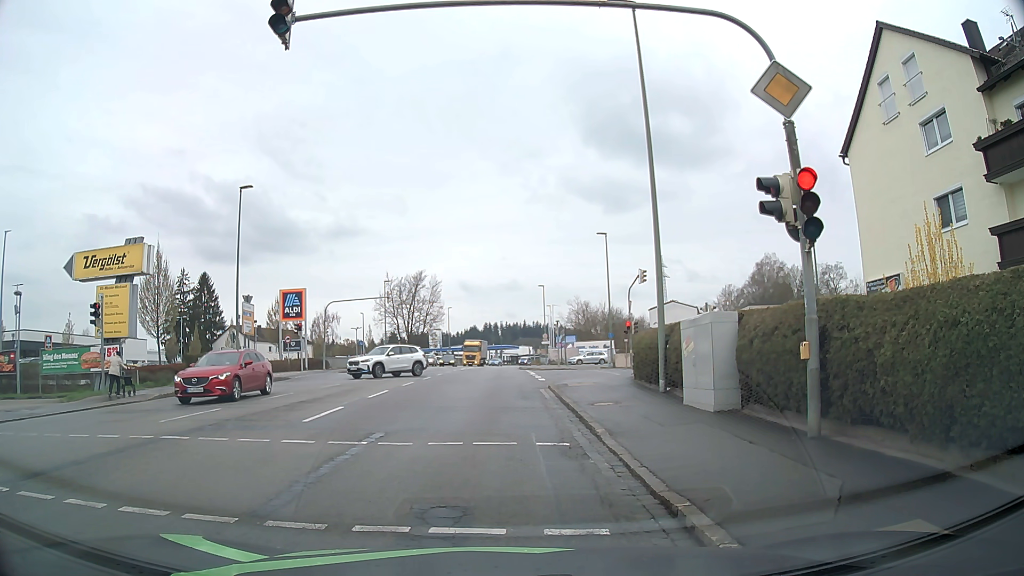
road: tertiary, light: Day
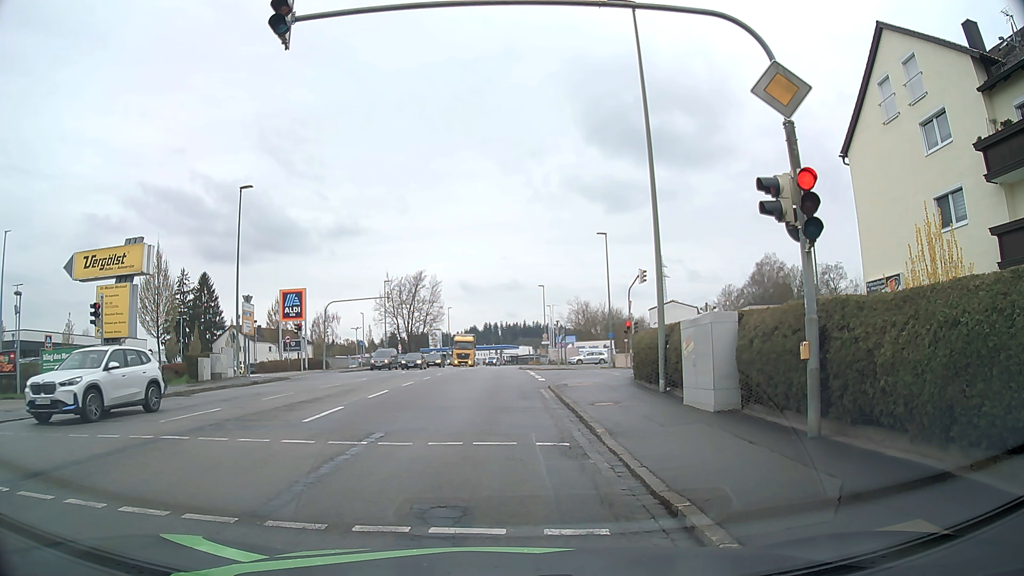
(0.0, 0.0) m; 0°
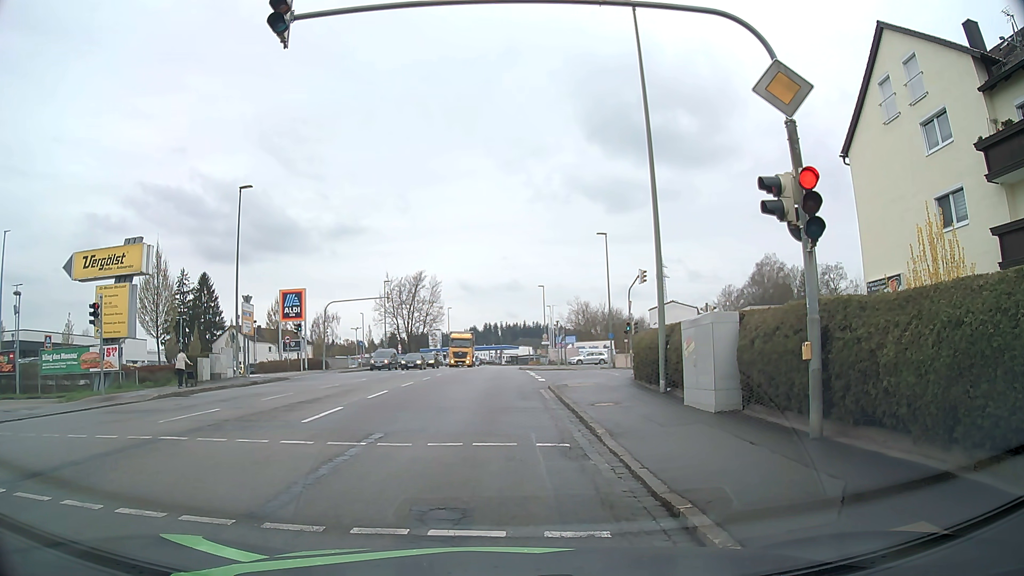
(0.0, 0.0) m; 0°
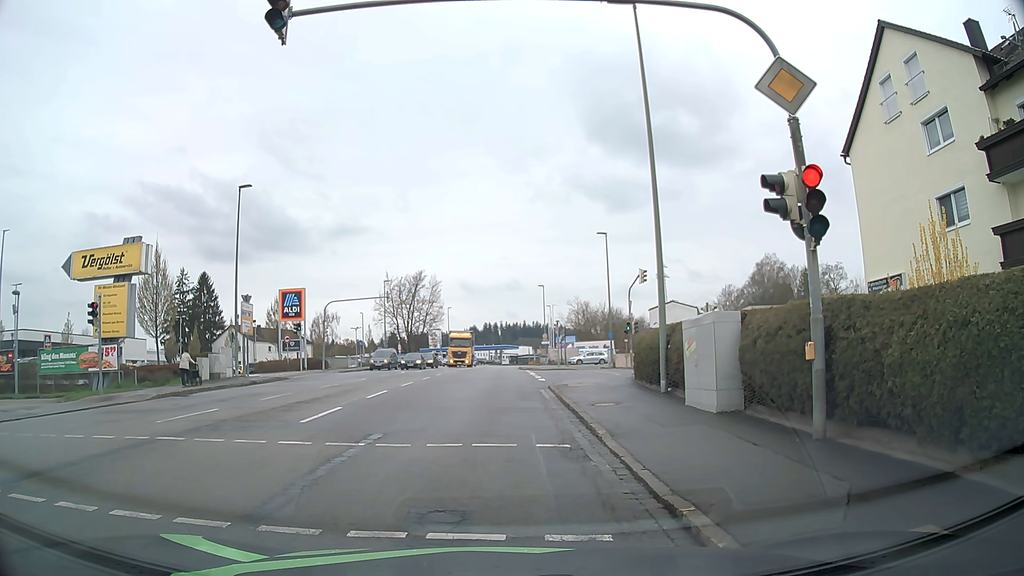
(0.0, +0.1) m; 0°
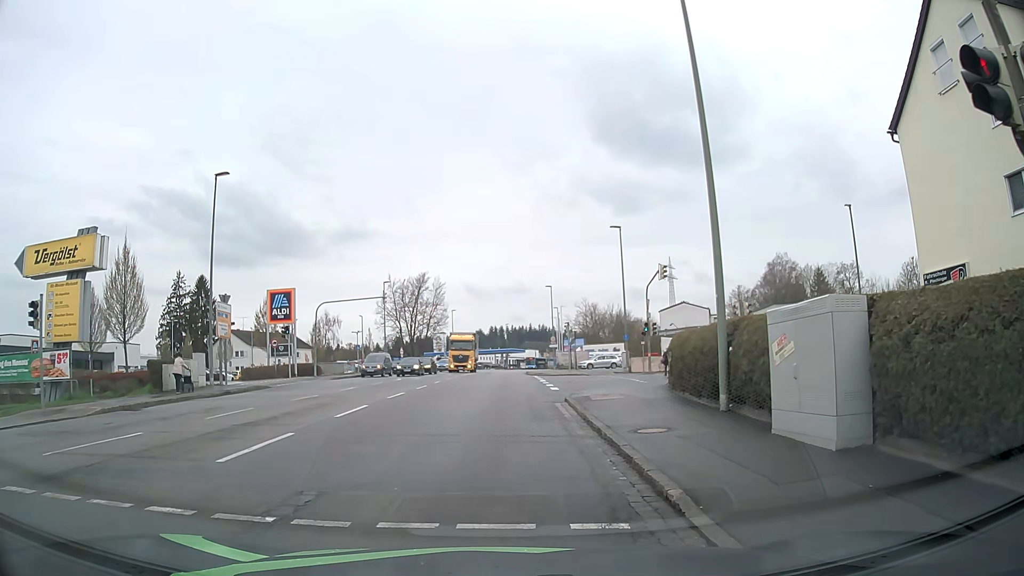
(0.0, +4.2) m; -1°
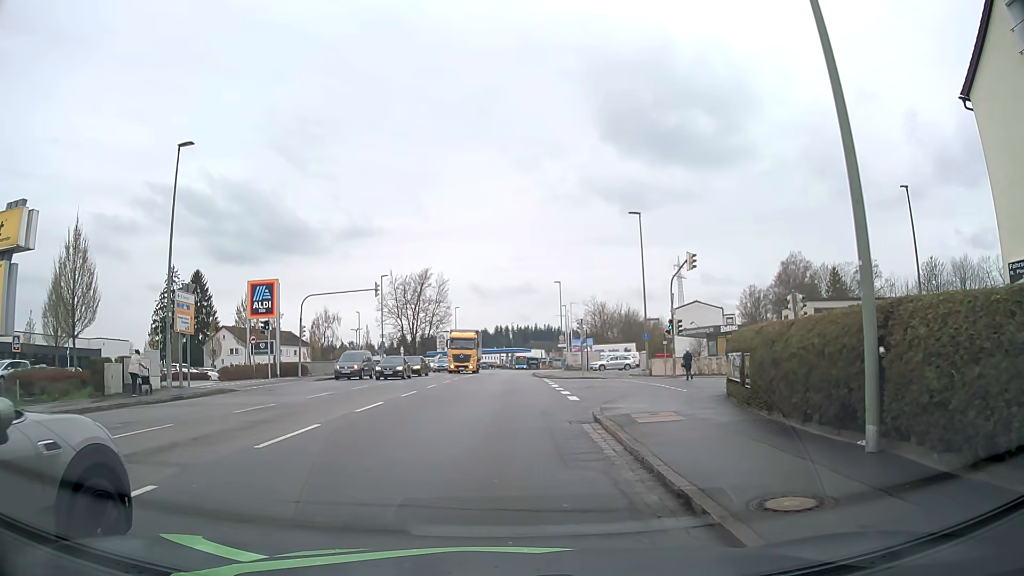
(-0.1, +5.1) m; -1°
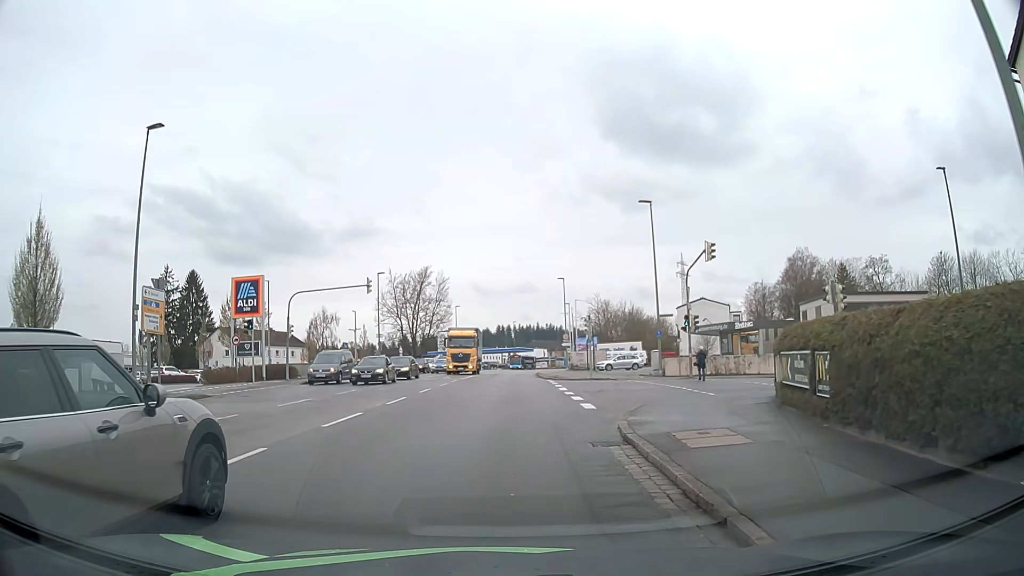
(0.0, +3.0) m; -1°
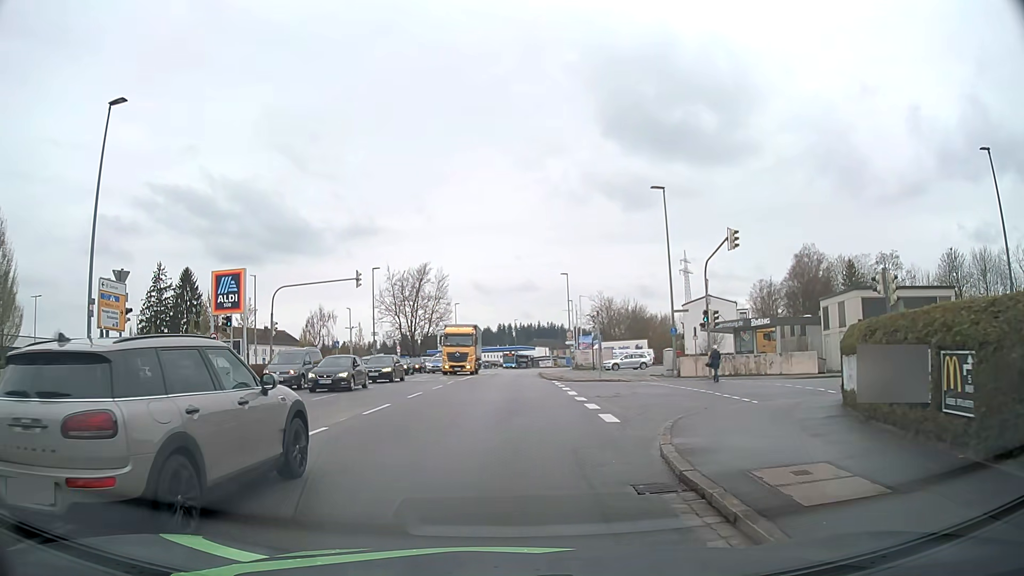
(0.0, +3.2) m; 0°
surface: asphalt
(0, +10) (+4, +19) (+13, +23) (+23, +22) (+33, +21) (+43, +20) (+53, +19) (+63, +17) (+73, +16) (+83, +15) m
